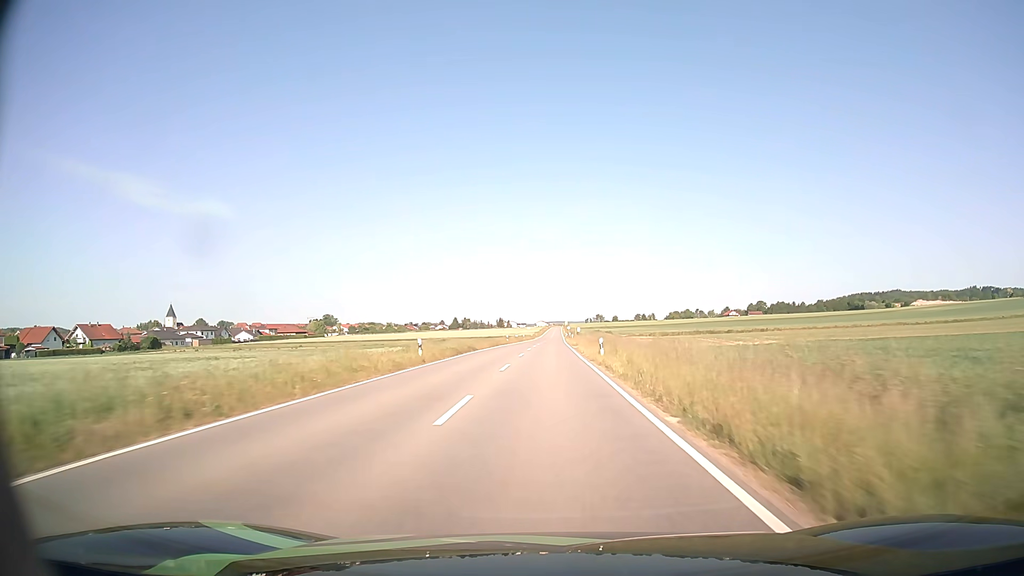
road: tertiary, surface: asphalt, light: Day
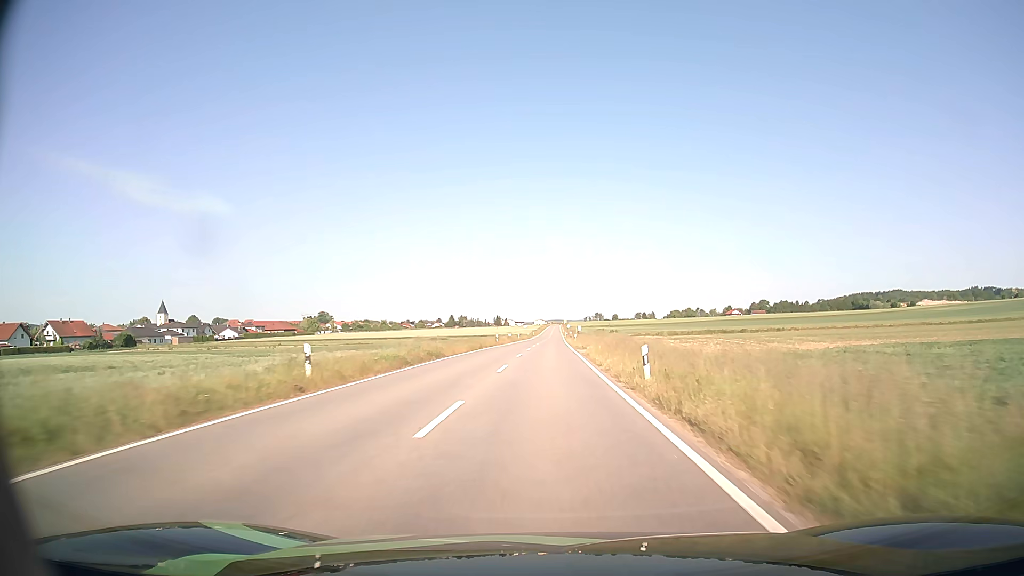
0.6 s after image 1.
(0.0, +13.8) m; 0°
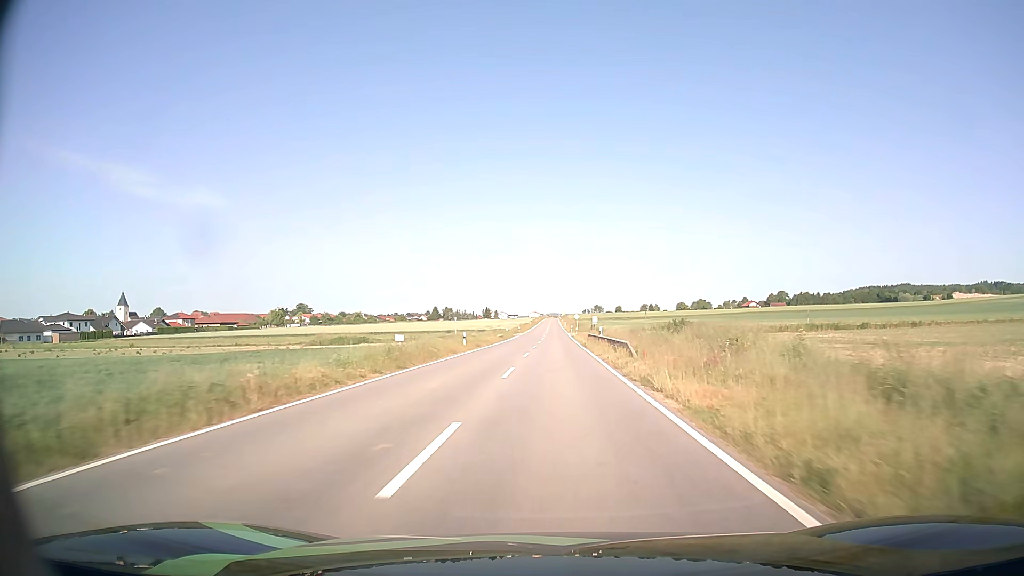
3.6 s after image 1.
(+0.1, +65.0) m; 0°
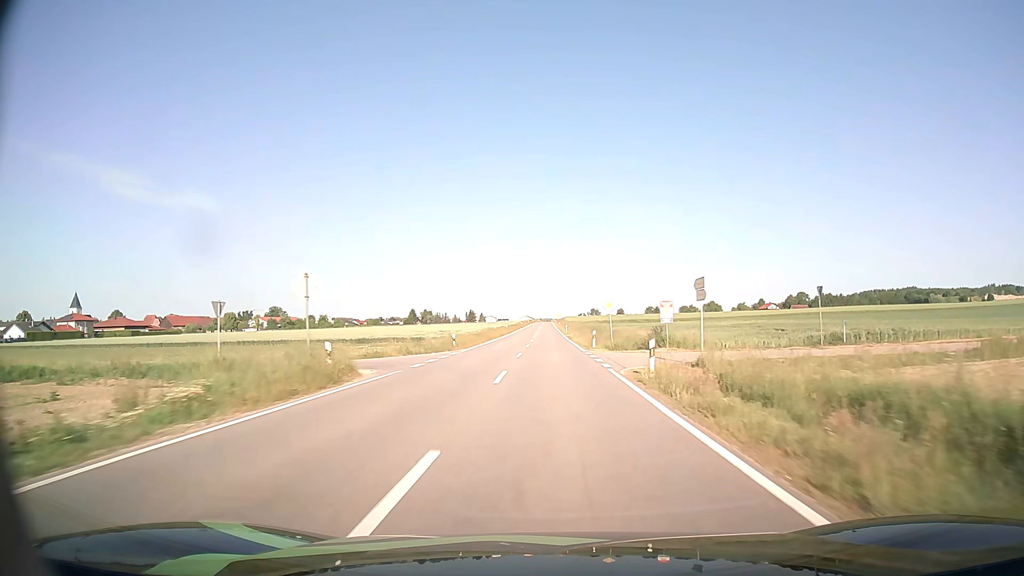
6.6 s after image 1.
(+0.6, +64.5) m; +1°
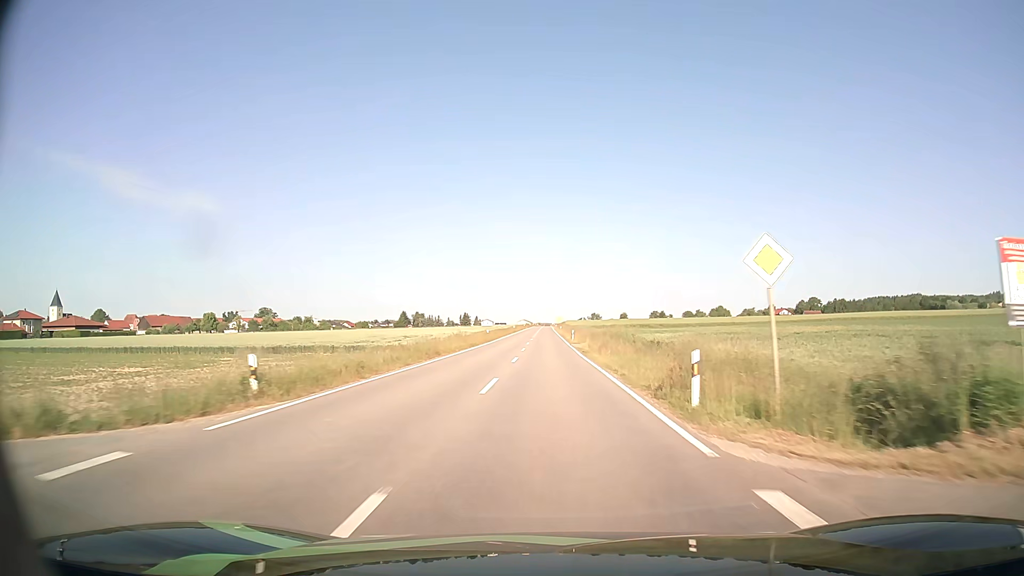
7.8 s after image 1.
(0.0, +26.7) m; 0°
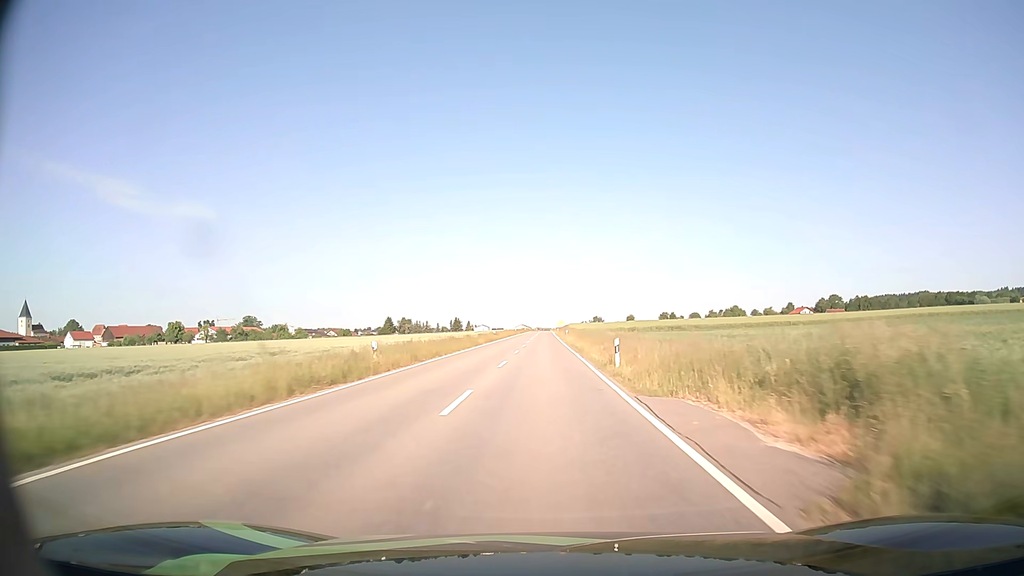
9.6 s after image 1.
(+0.1, +40.8) m; 0°
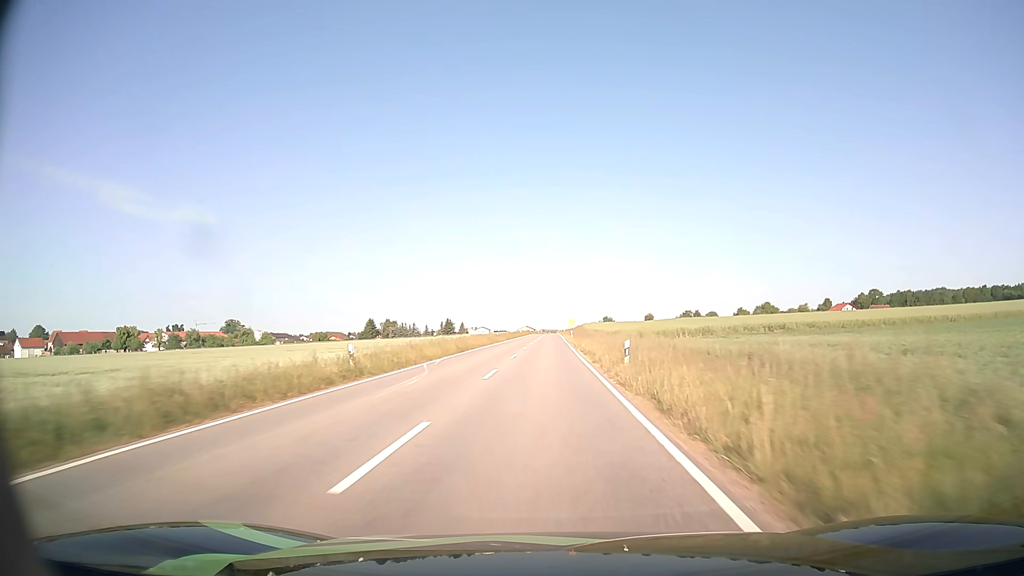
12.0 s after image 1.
(0.0, +54.8) m; 0°
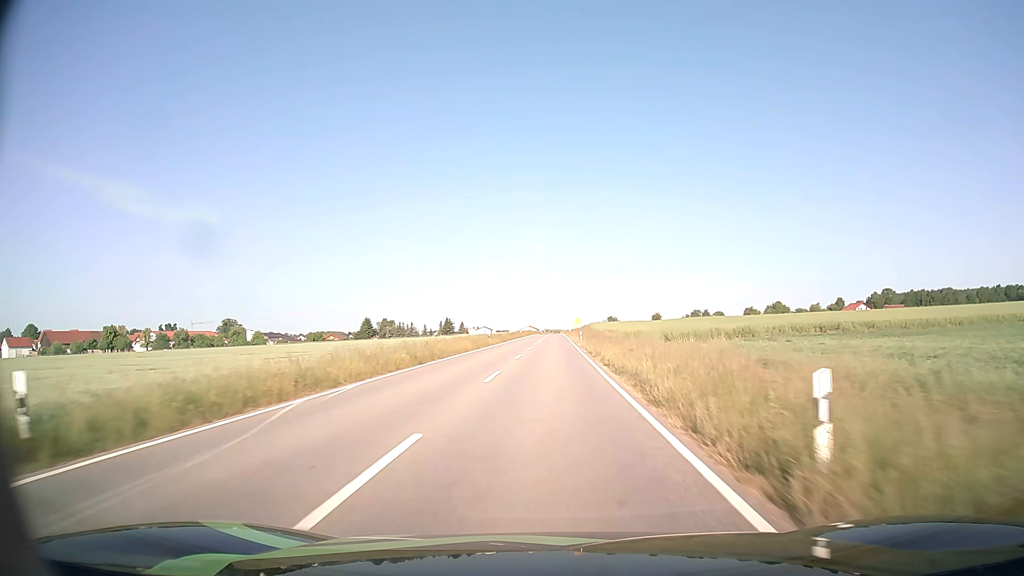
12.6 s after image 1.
(-0.1, +13.7) m; 0°
(0, +10) (0, +20) (0, +30) (0, +40) (0, +50) (0, +60) (0, +70) (0, +80) (0, +90) (0, +100) m
